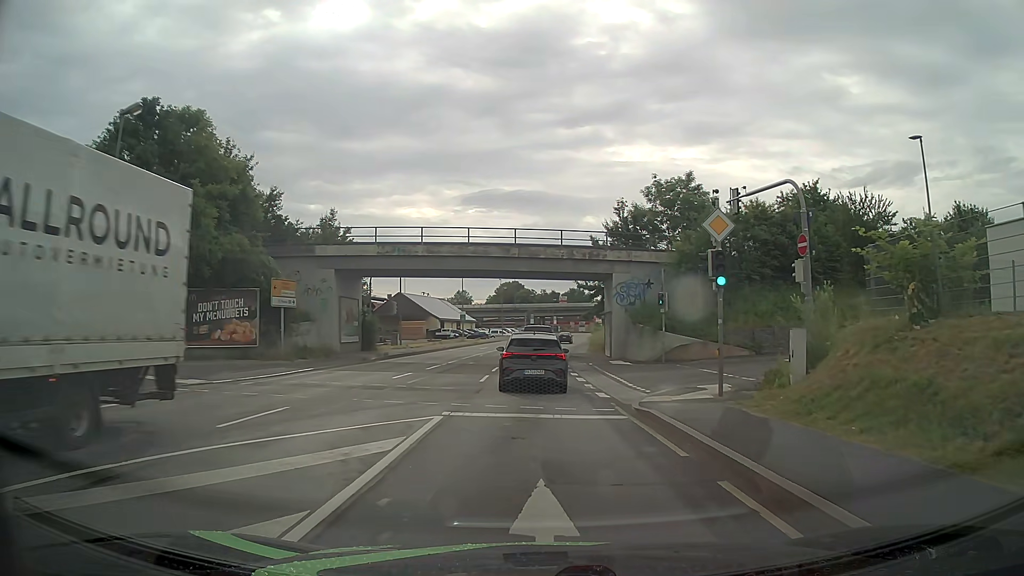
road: primary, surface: asphalt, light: Day
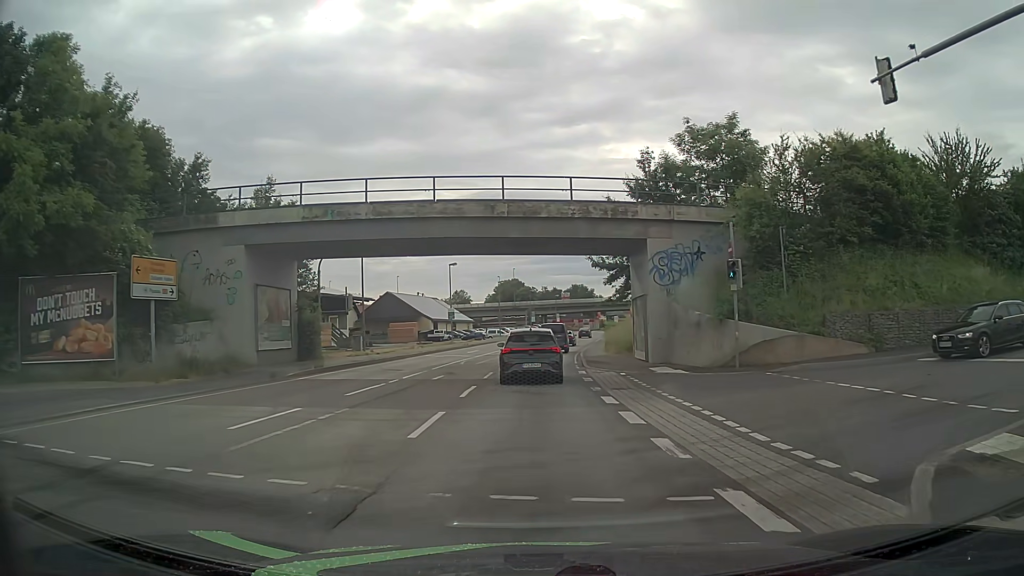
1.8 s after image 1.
(0.0, +12.1) m; -1°
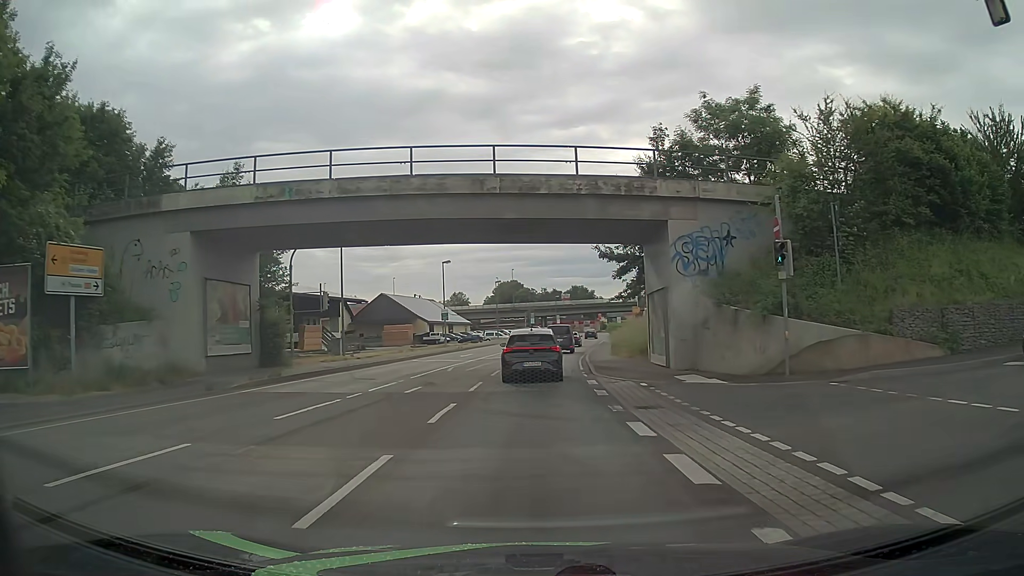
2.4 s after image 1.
(0.0, +4.4) m; 0°
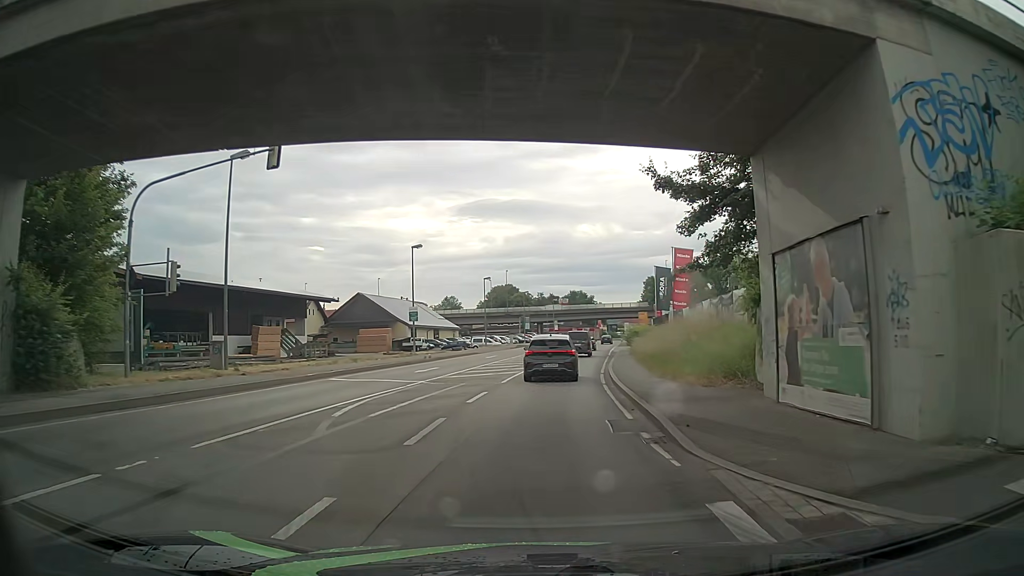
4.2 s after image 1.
(+0.2, +14.5) m; +1°
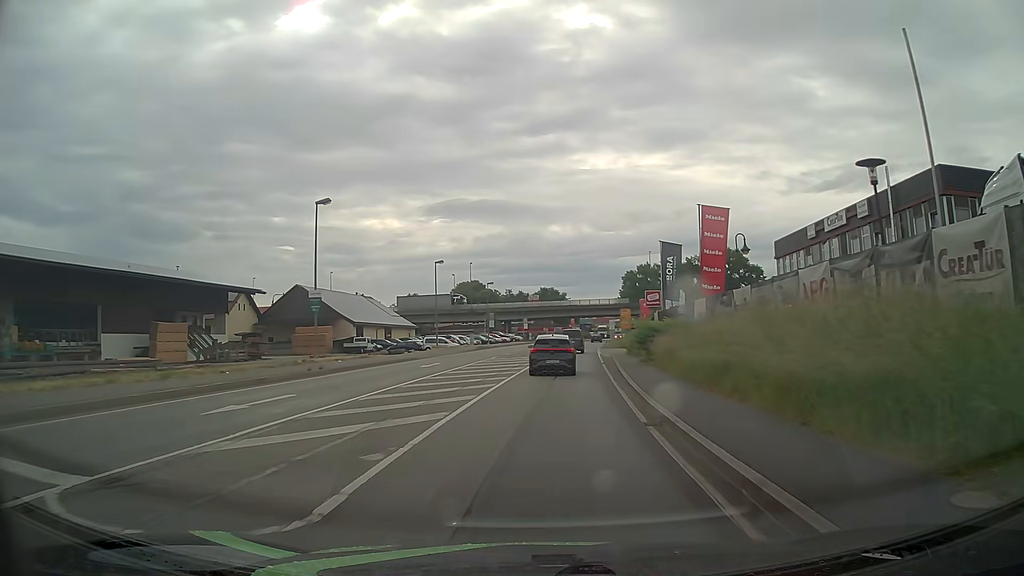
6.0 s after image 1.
(+0.3, +16.8) m; +2°
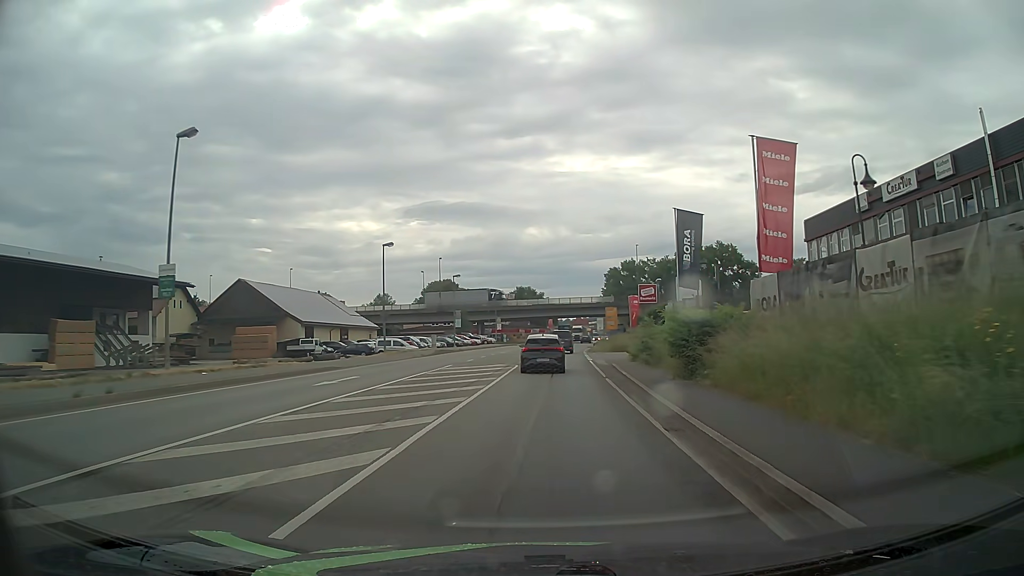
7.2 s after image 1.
(+0.3, +12.6) m; +2°
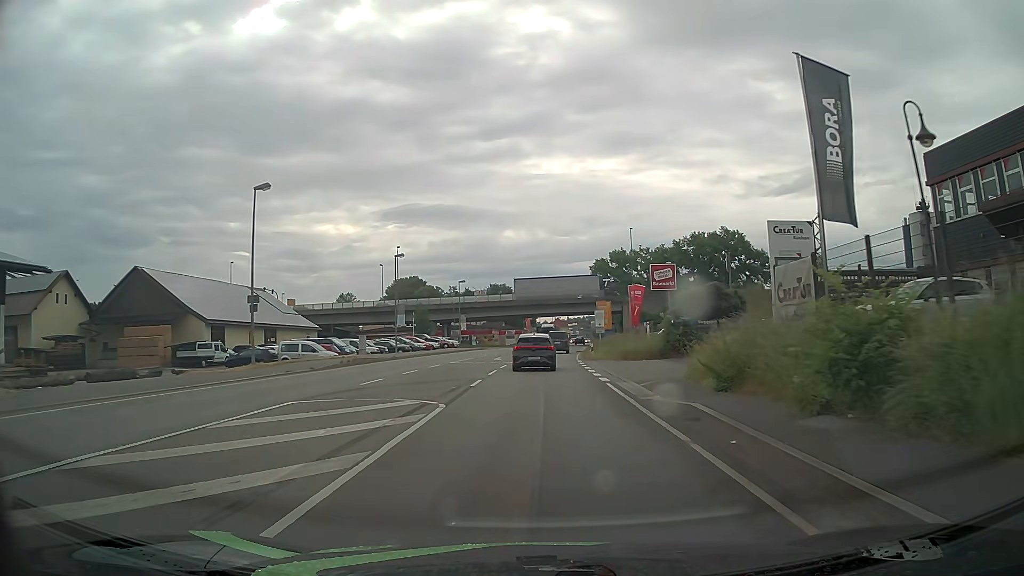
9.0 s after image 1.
(+0.3, +20.3) m; +2°
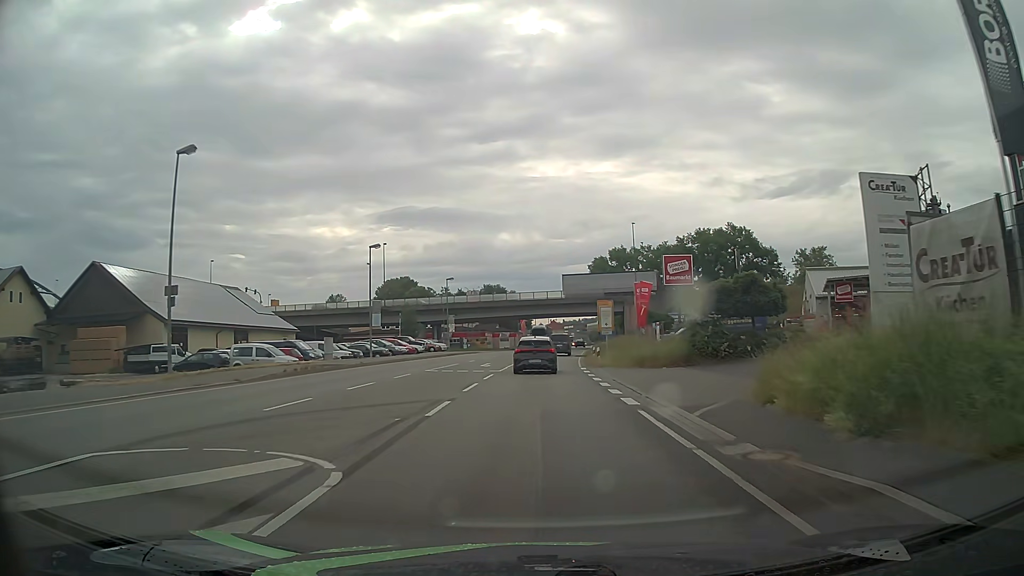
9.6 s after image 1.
(0.0, +7.0) m; 0°
(0, +10) (0, +20) (0, +30) (+1, +40) (+1, +50) (+2, +60) (+3, +70) (+4, +80) (+5, +90) (+6, +100) m
